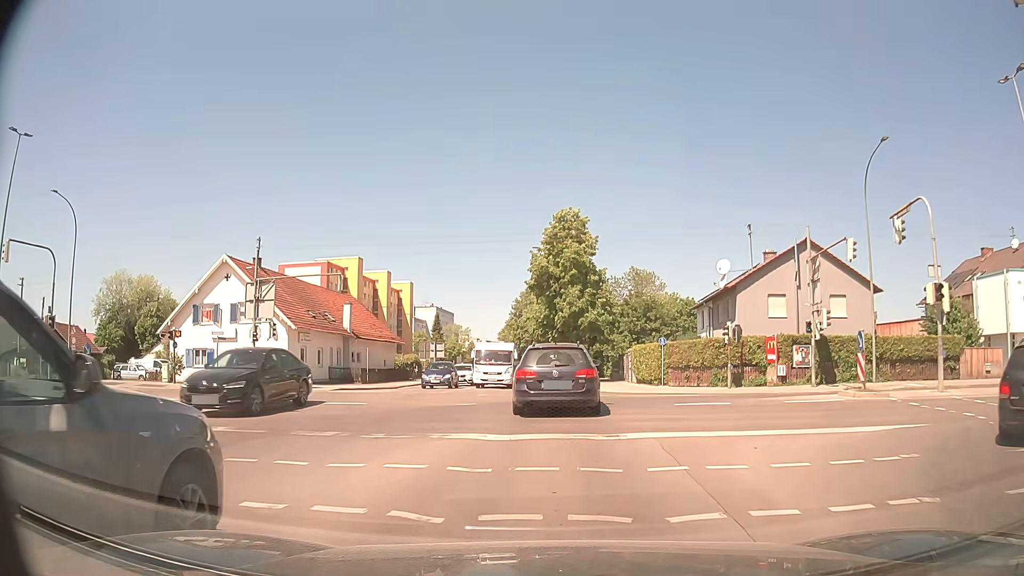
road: secondary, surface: asphalt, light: Day
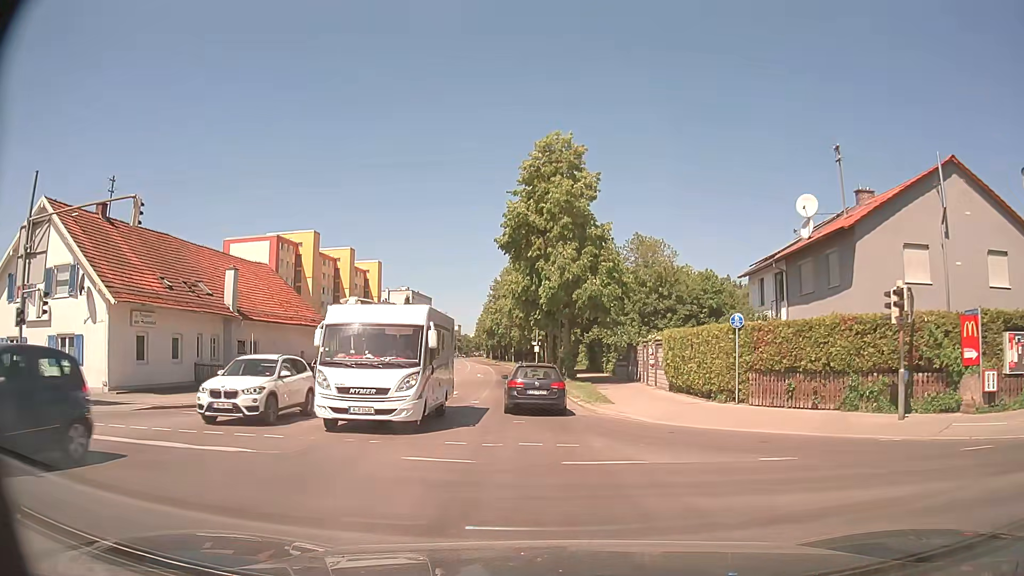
(+0.1, +18.8) m; 0°
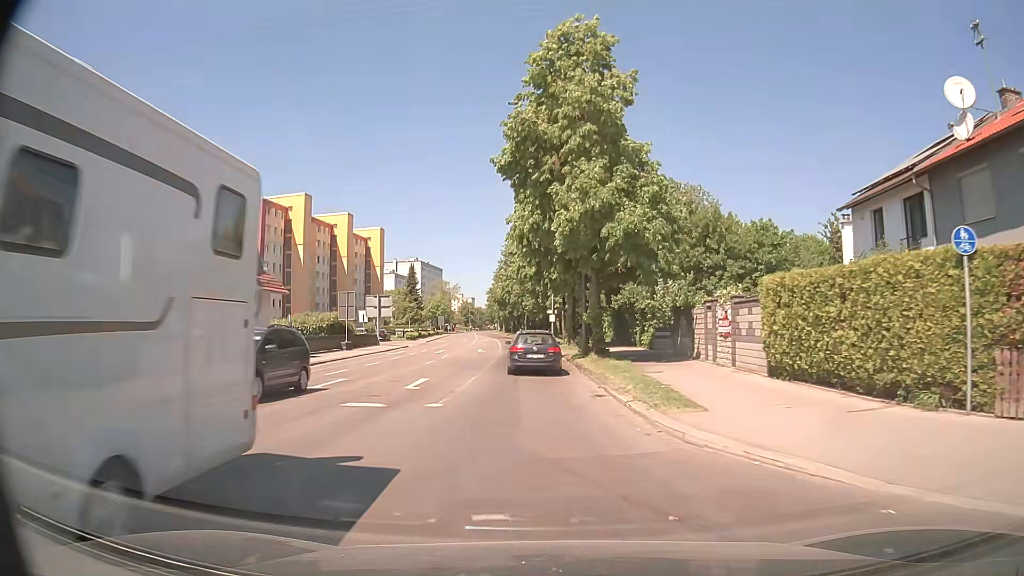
(0.0, +11.9) m; -1°
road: tertiary
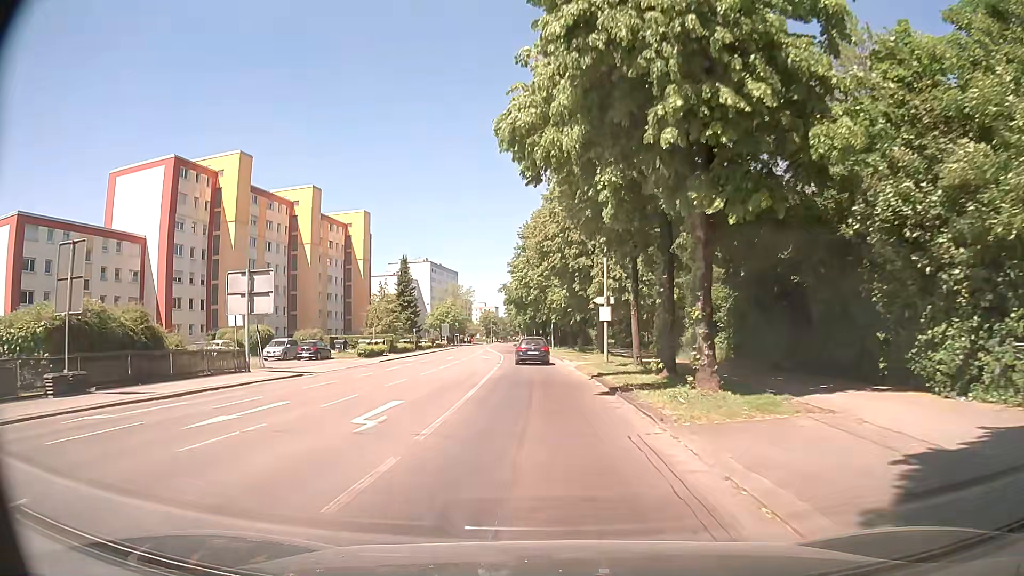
(-0.9, +34.3) m; -3°
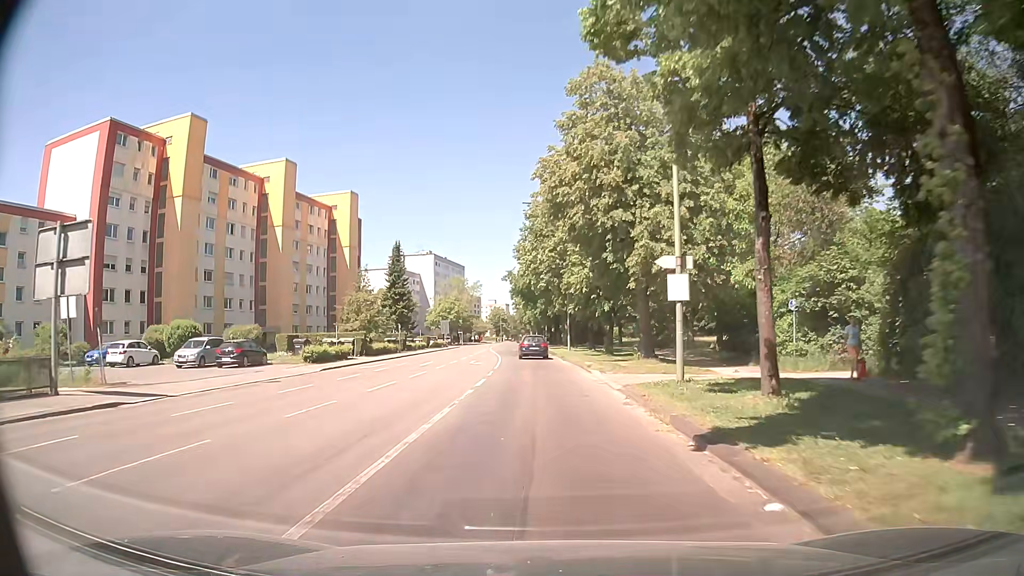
(-0.1, +15.0) m; -1°
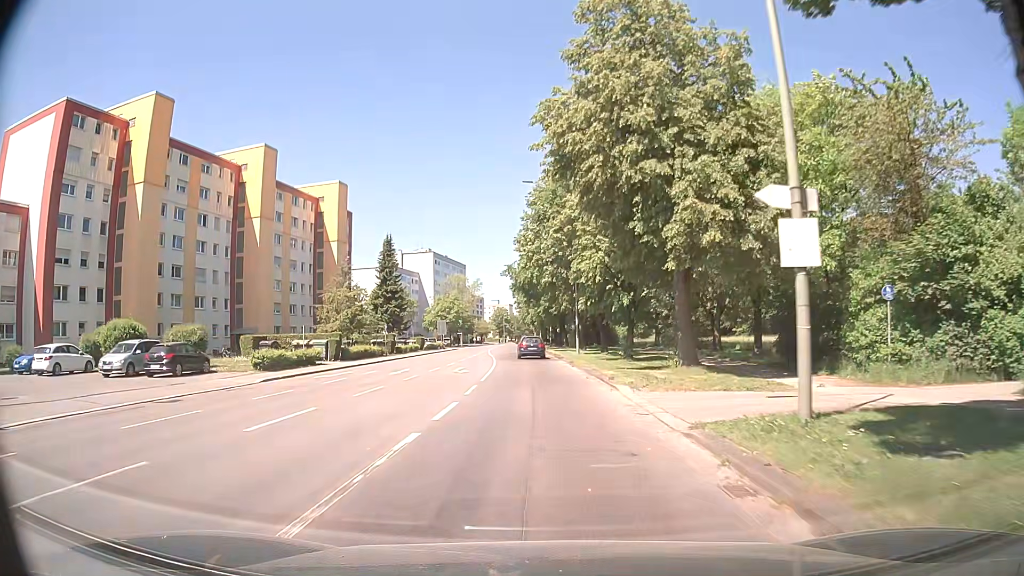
(-0.1, +7.8) m; 0°
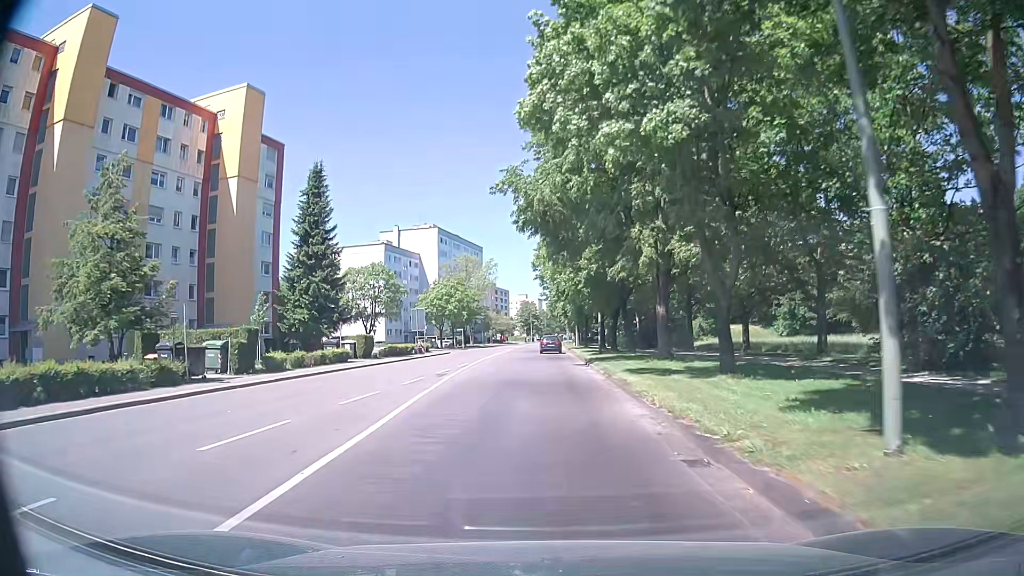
(-1.1, +39.0) m; -3°
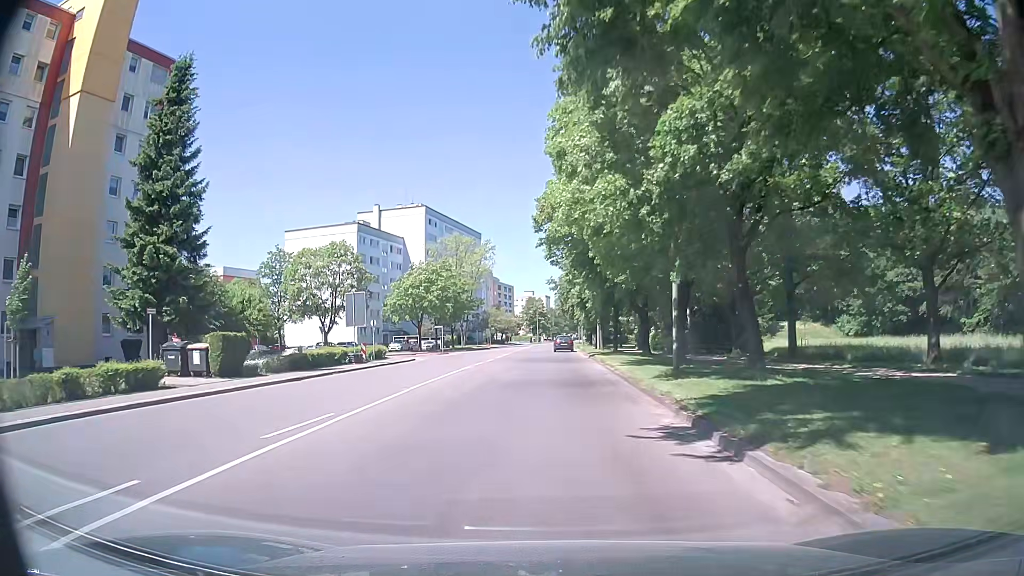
(-0.2, +23.3) m; -1°
(0, +10) (0, +20) (0, +30) (0, +40) (+1, +50) (+1, +60) (+1, +70) (+1, +80) (+1, +90) (+2, +100) m
